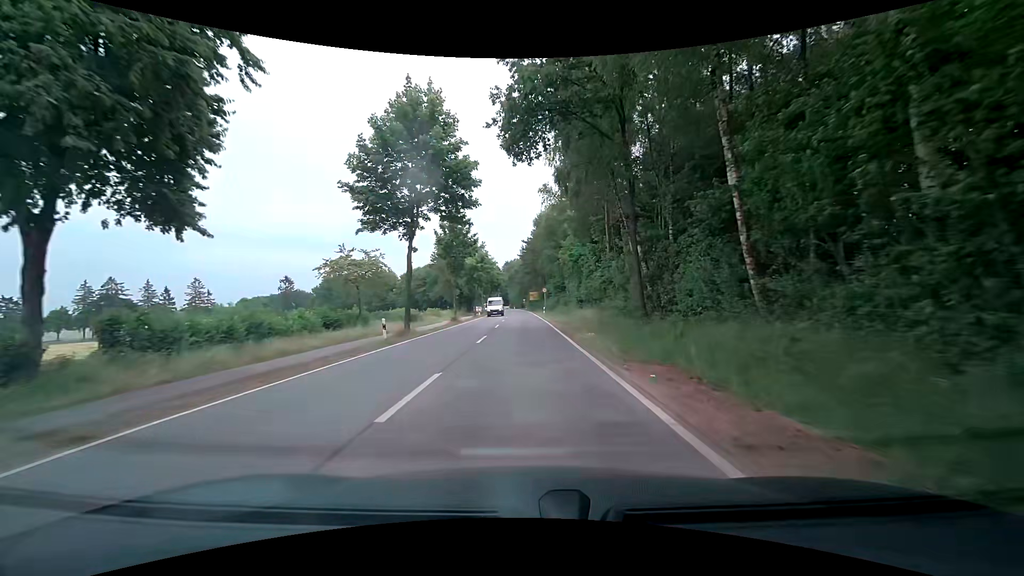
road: tertiary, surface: asphalt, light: Day
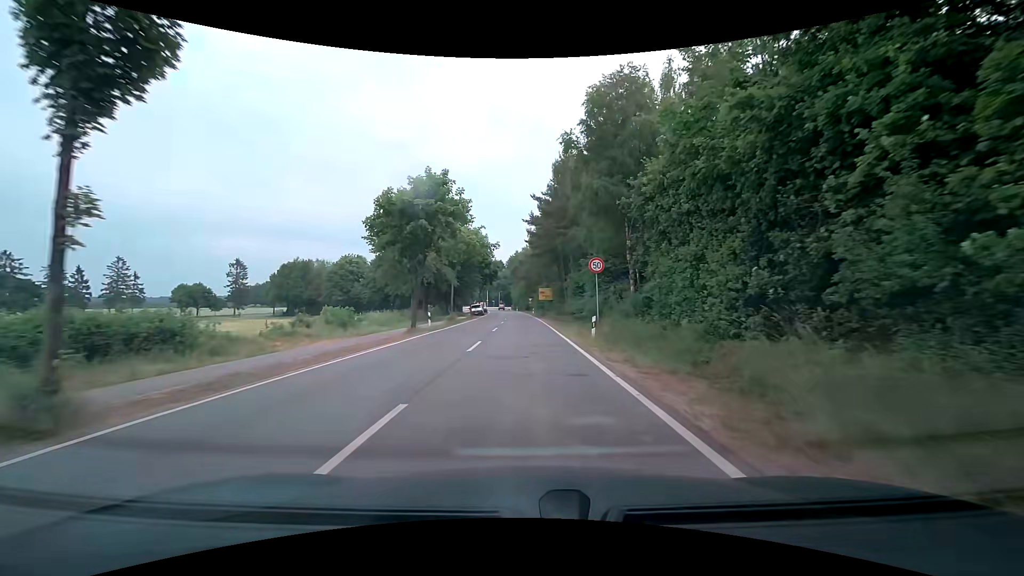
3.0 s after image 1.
(-0.2, +39.1) m; -1°
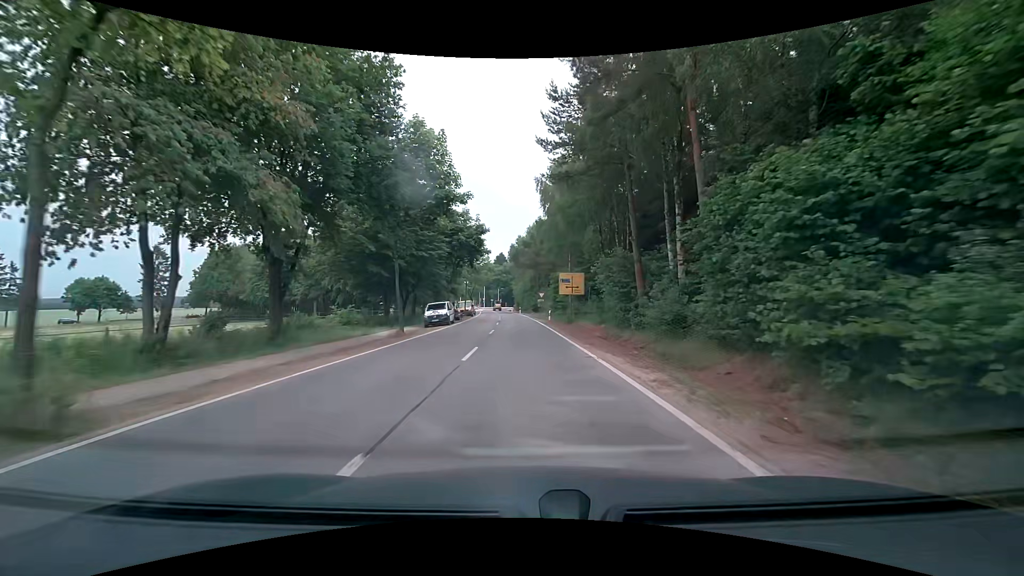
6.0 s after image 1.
(-0.3, +38.5) m; 0°
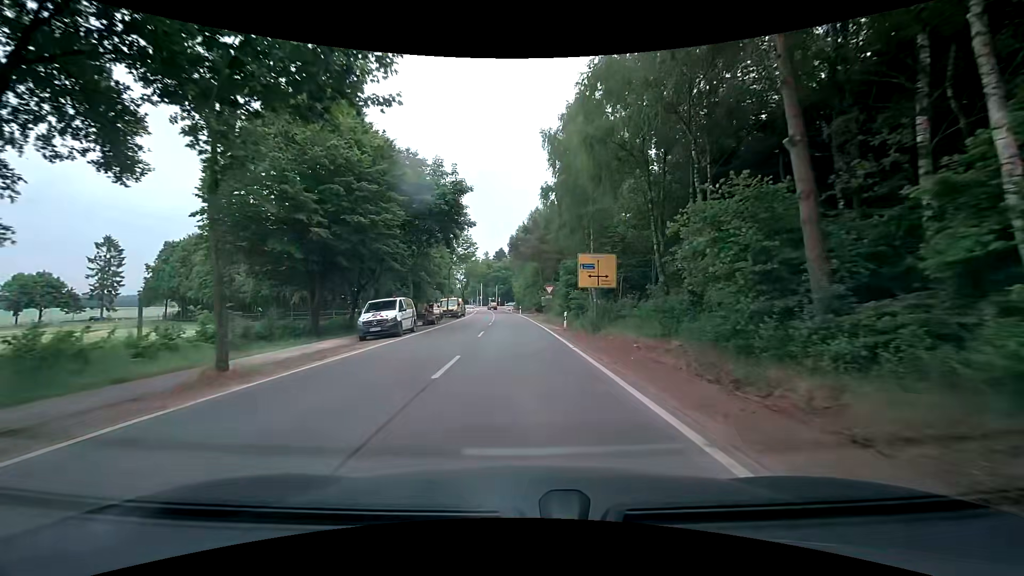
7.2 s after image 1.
(-0.1, +15.2) m; 0°
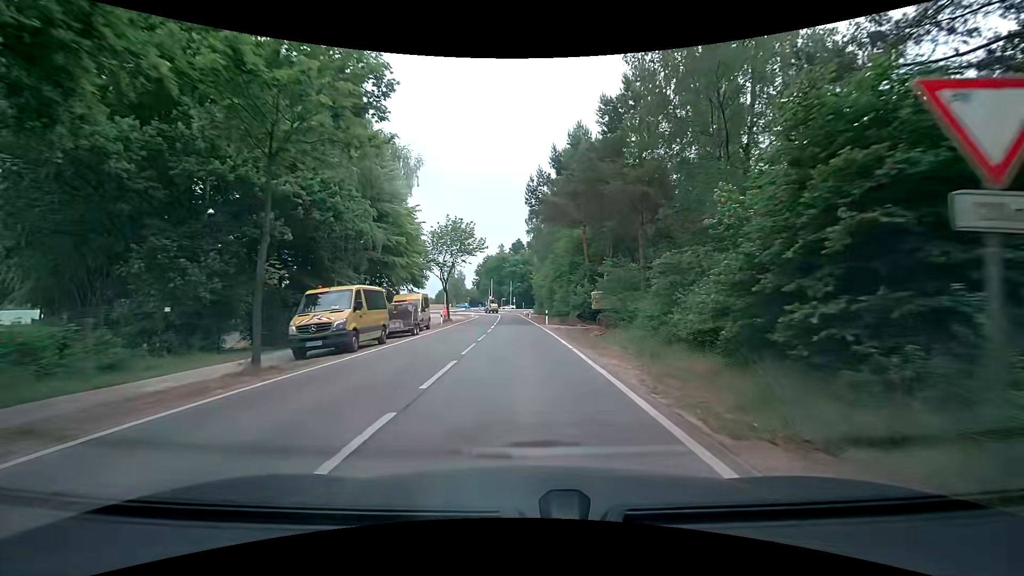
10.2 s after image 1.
(-1.0, +36.9) m; -3°
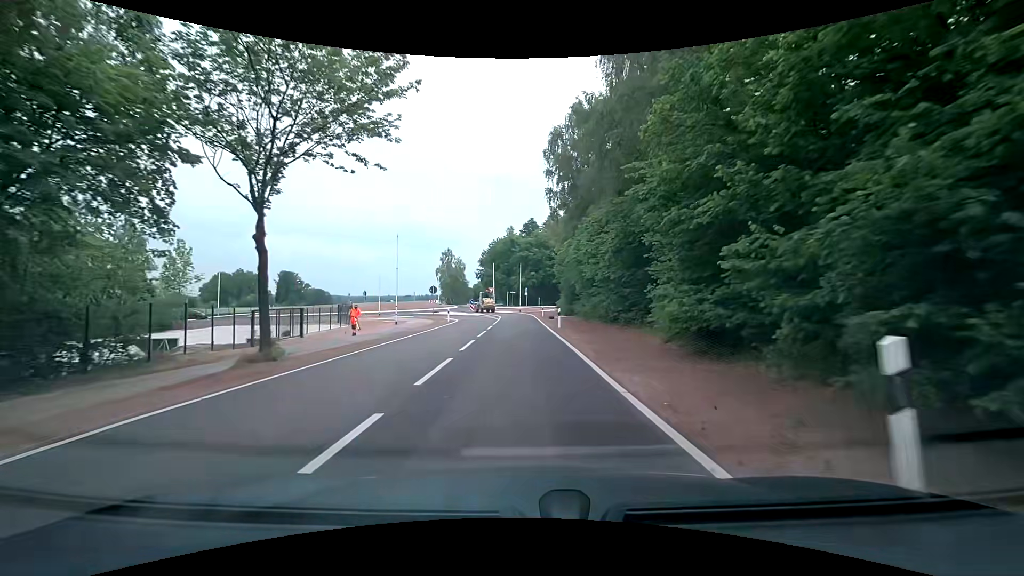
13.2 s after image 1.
(-0.3, +36.4) m; -1°
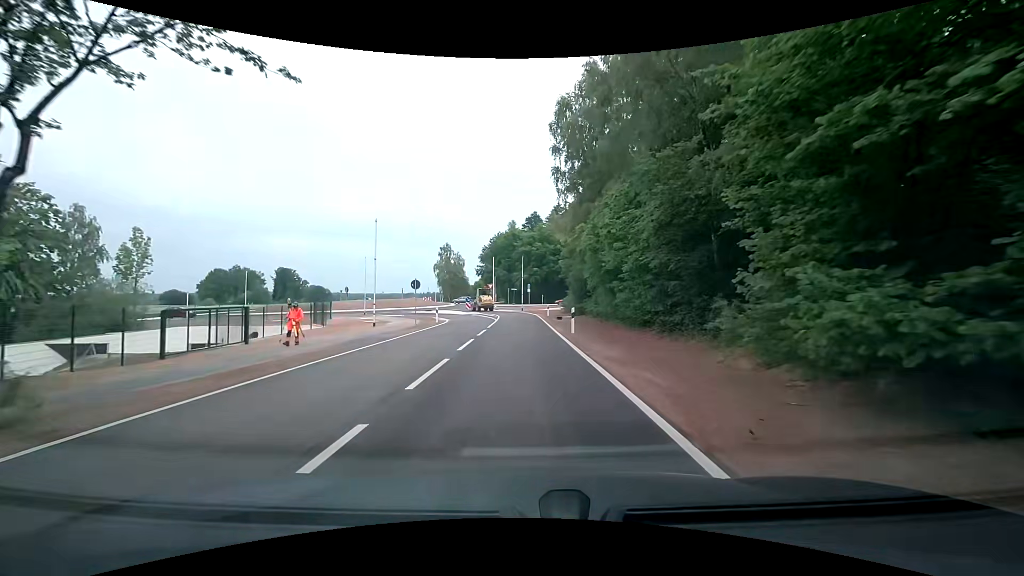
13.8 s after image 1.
(0.0, +6.8) m; -2°
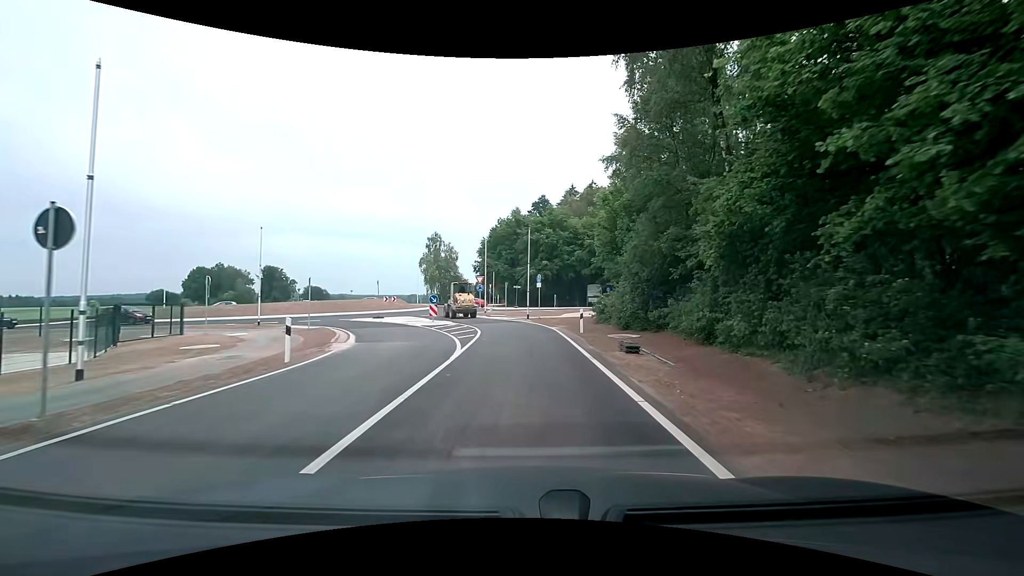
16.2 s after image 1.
(+0.4, +23.6) m; +1°
